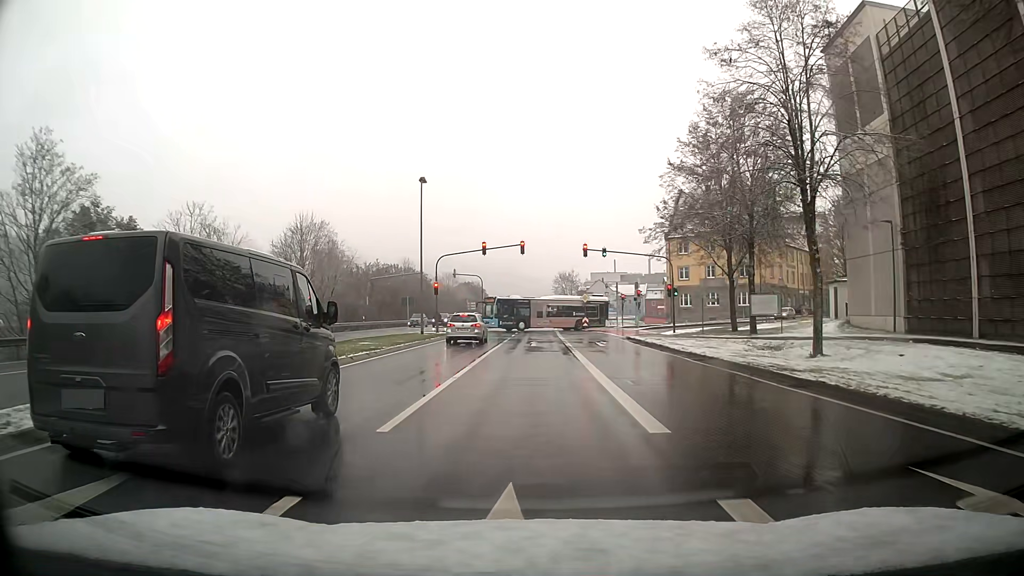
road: primary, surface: asphalt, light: Day
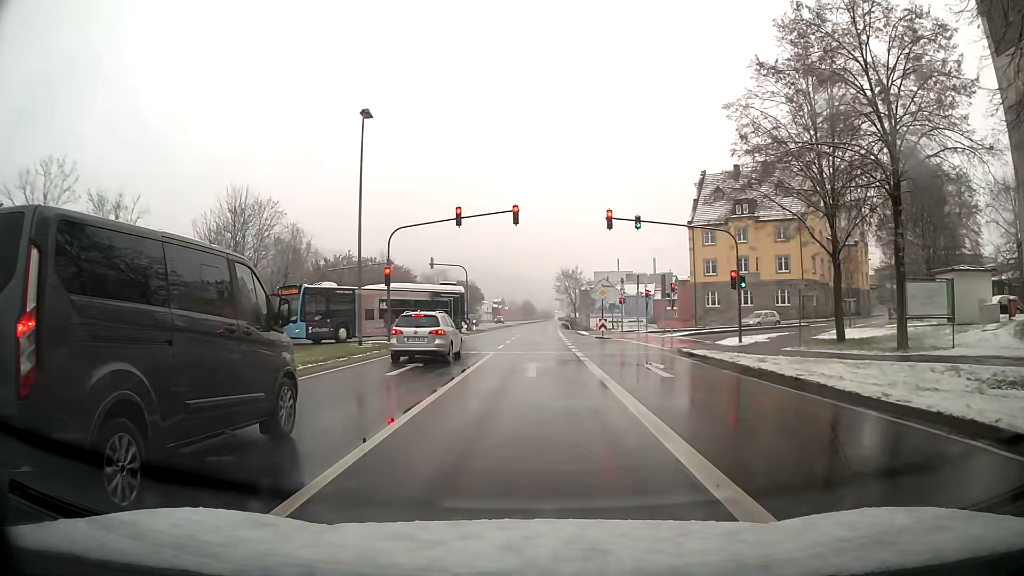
(0.0, +15.0) m; +1°
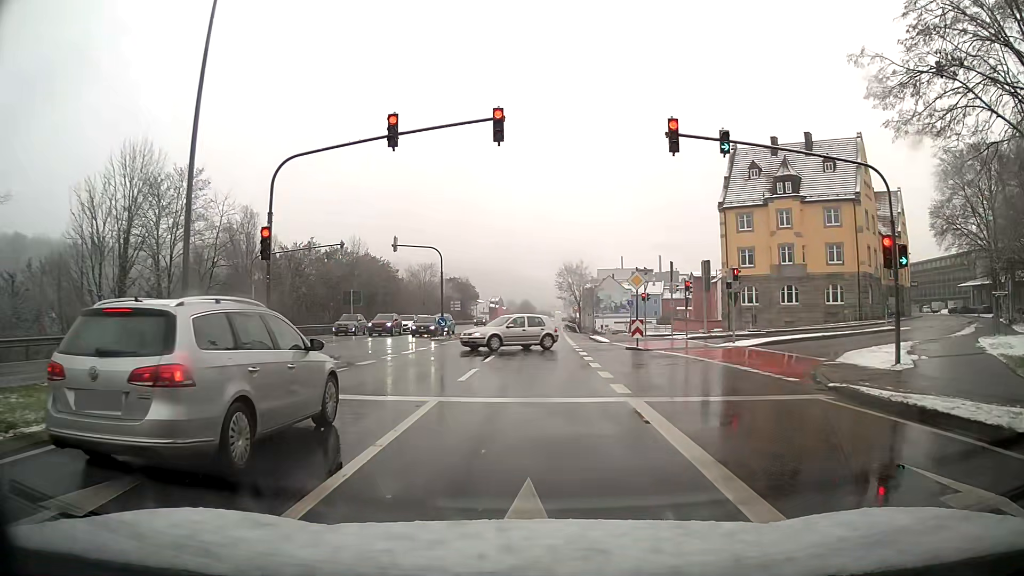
(-0.3, +14.3) m; -1°
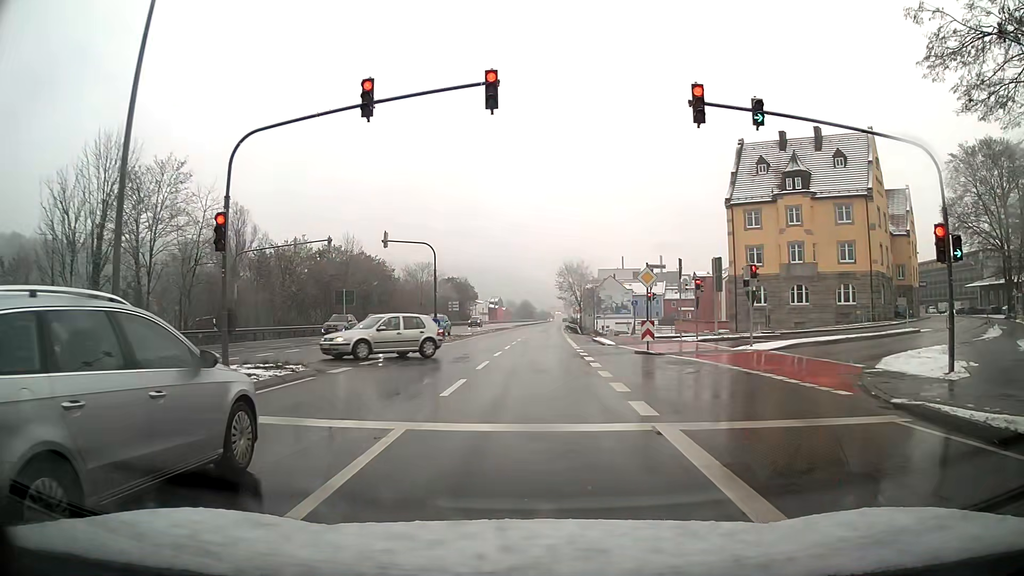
(0.0, +2.6) m; 0°
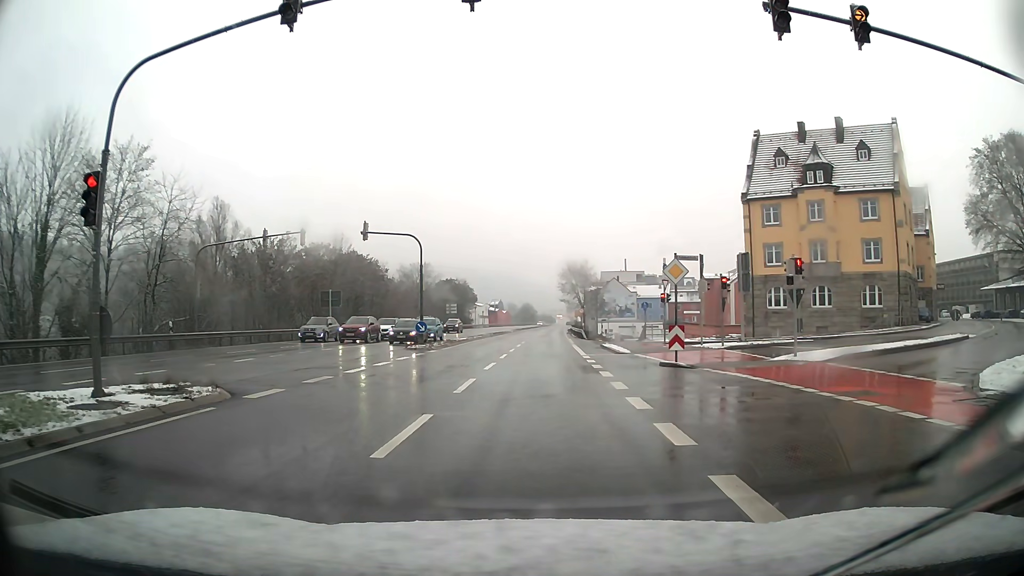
(0.0, +4.7) m; 0°
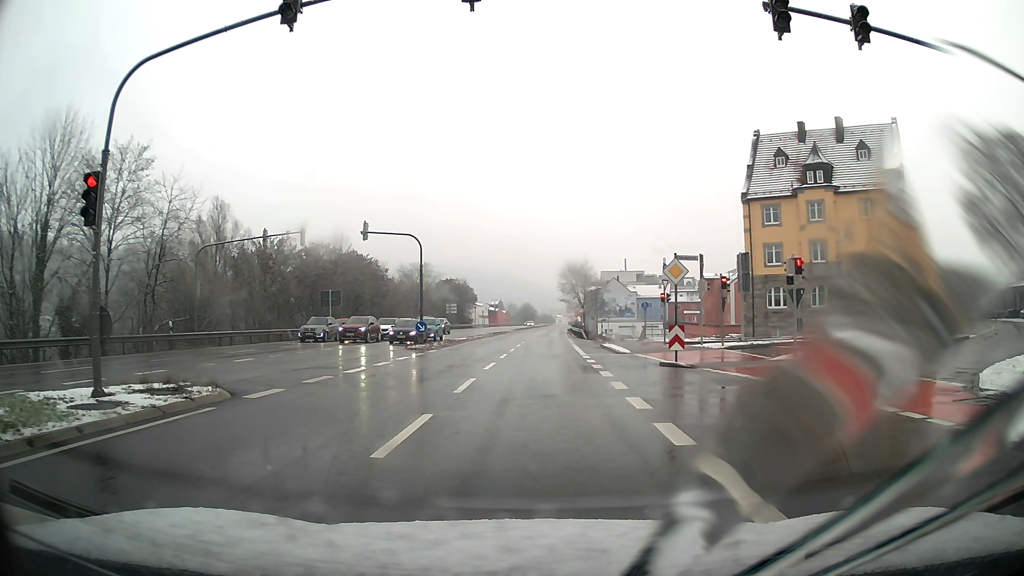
(0.0, +0.1) m; 0°
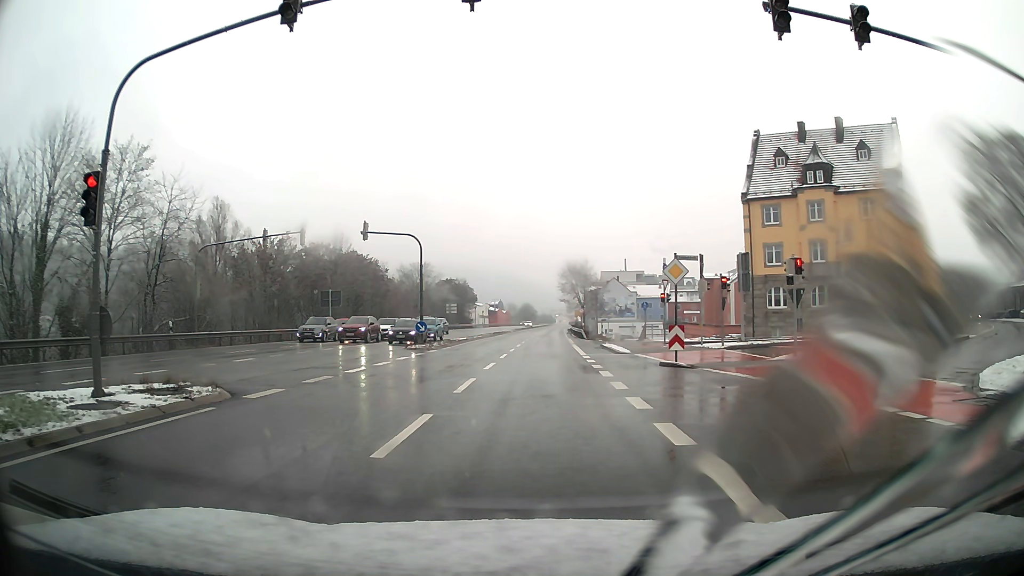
(0.0, 0.0) m; 0°
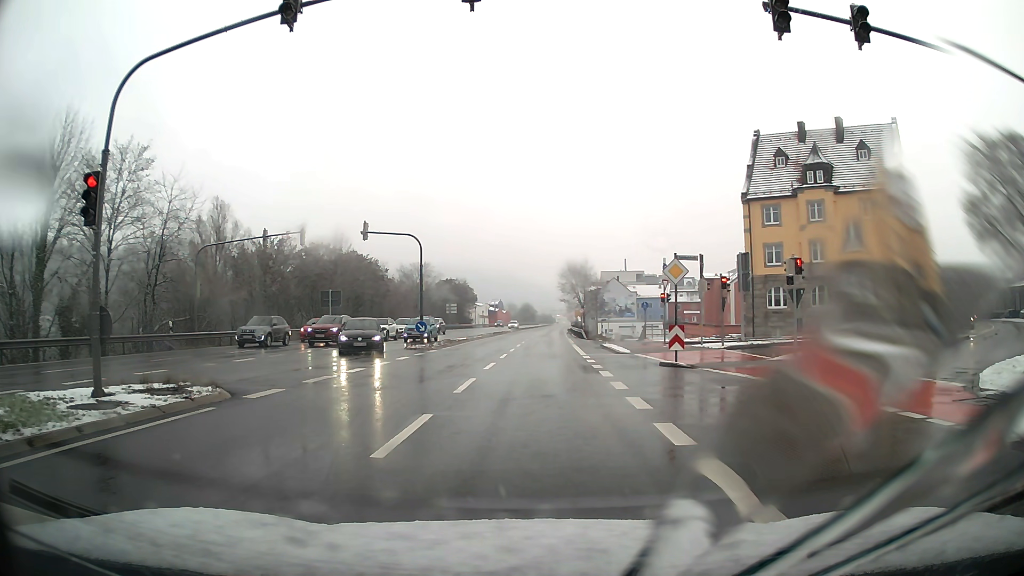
(0.0, 0.0) m; 0°
